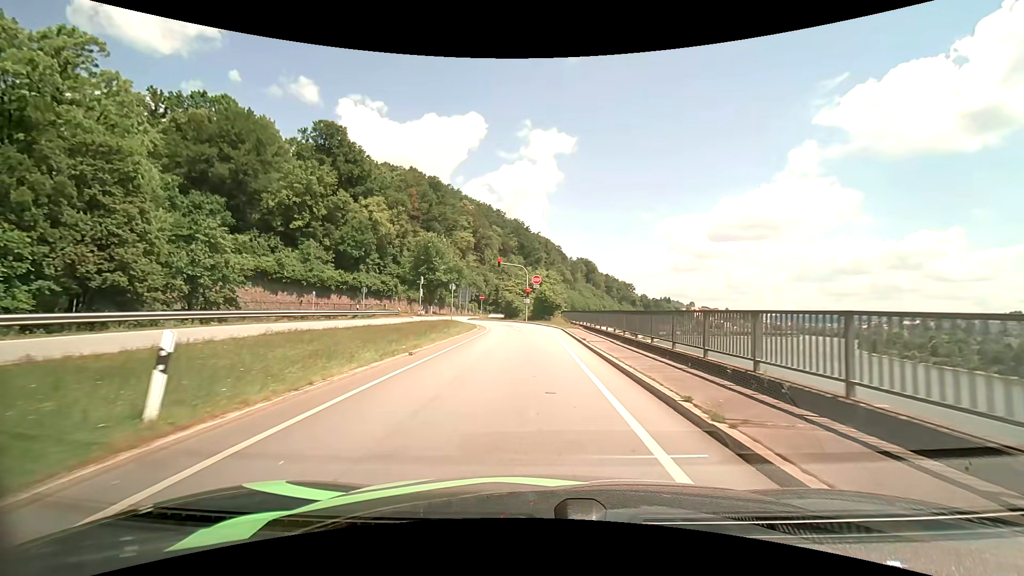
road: primary_link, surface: asphalt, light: Day
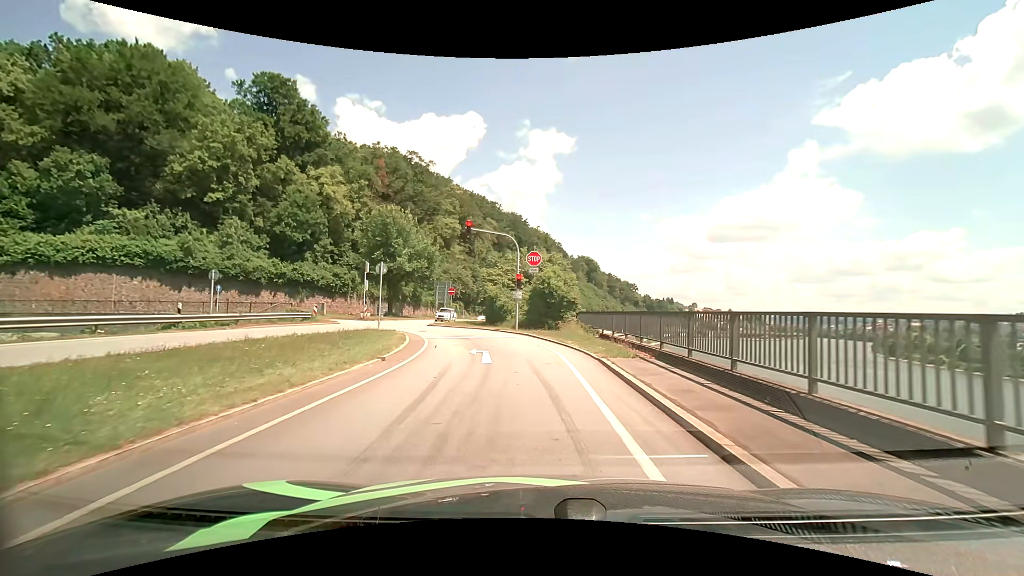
(0.0, +20.9) m; 0°
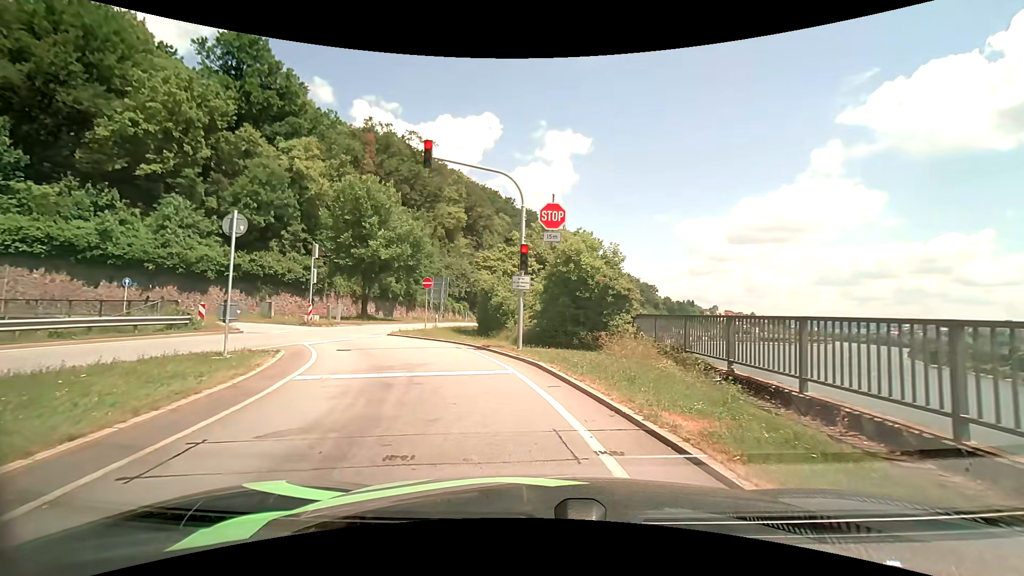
(-0.2, +13.5) m; -2°
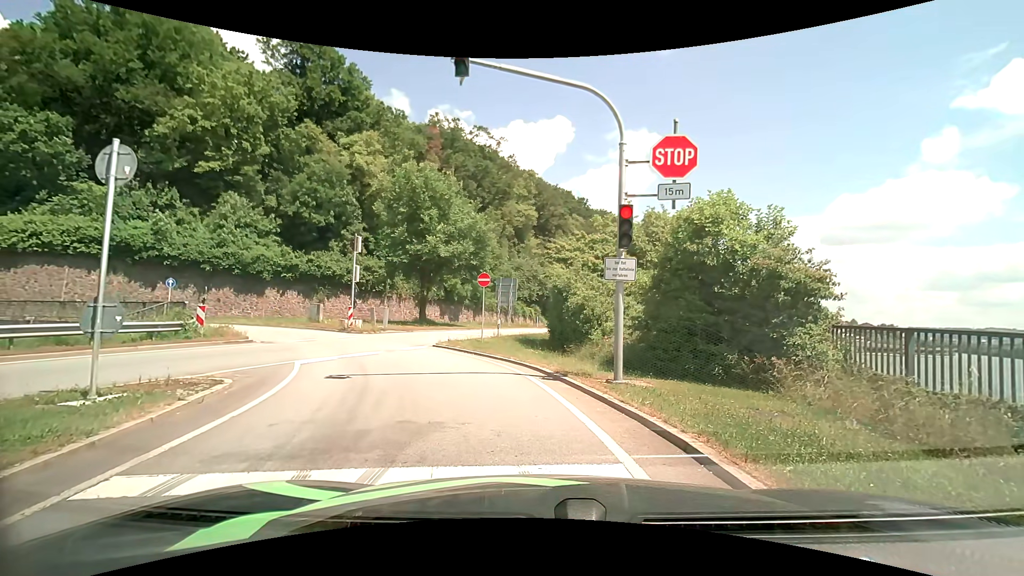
(-0.4, +6.0) m; -7°
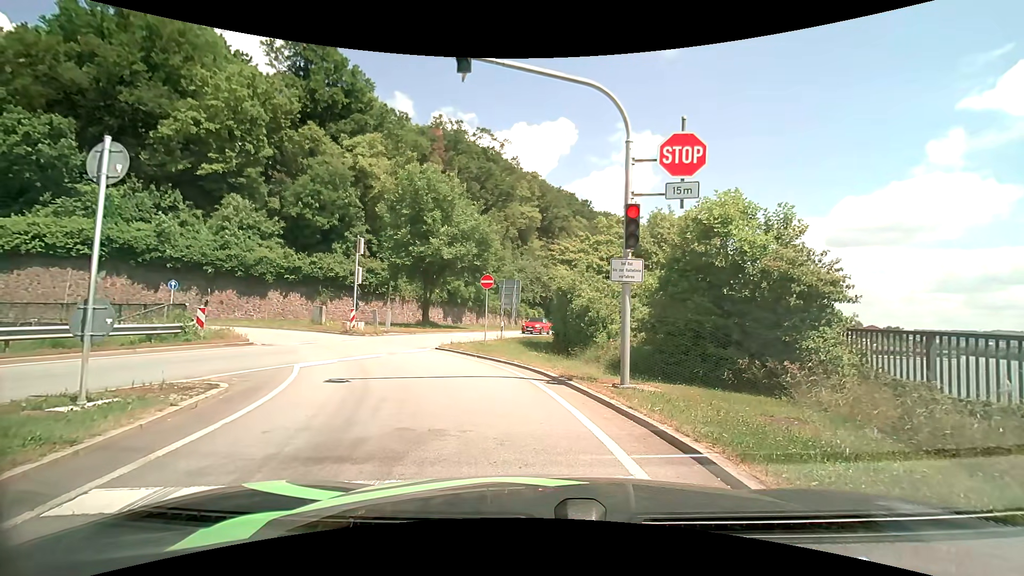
(0.0, +0.3) m; 0°
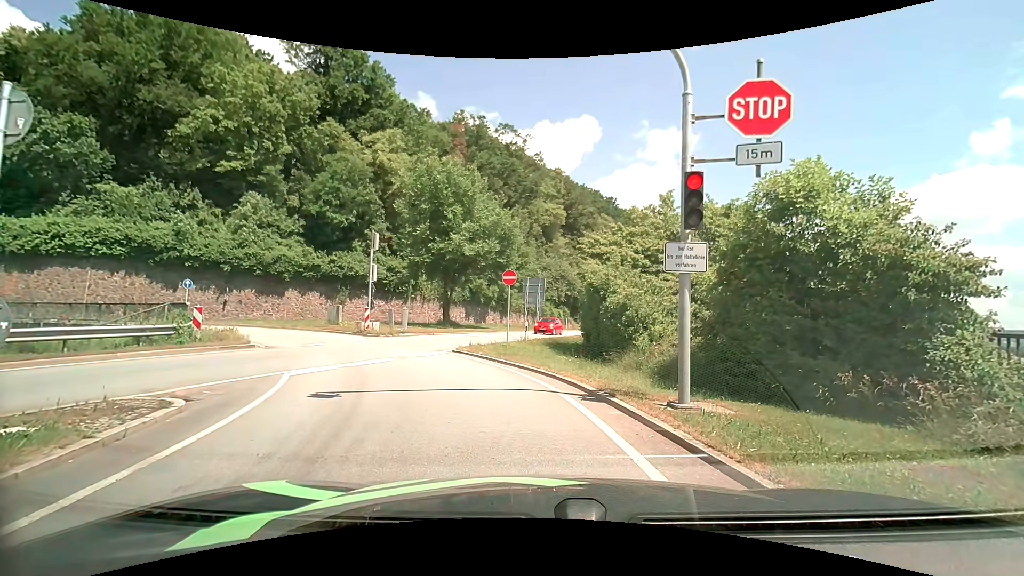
(0.0, +1.9) m; 0°
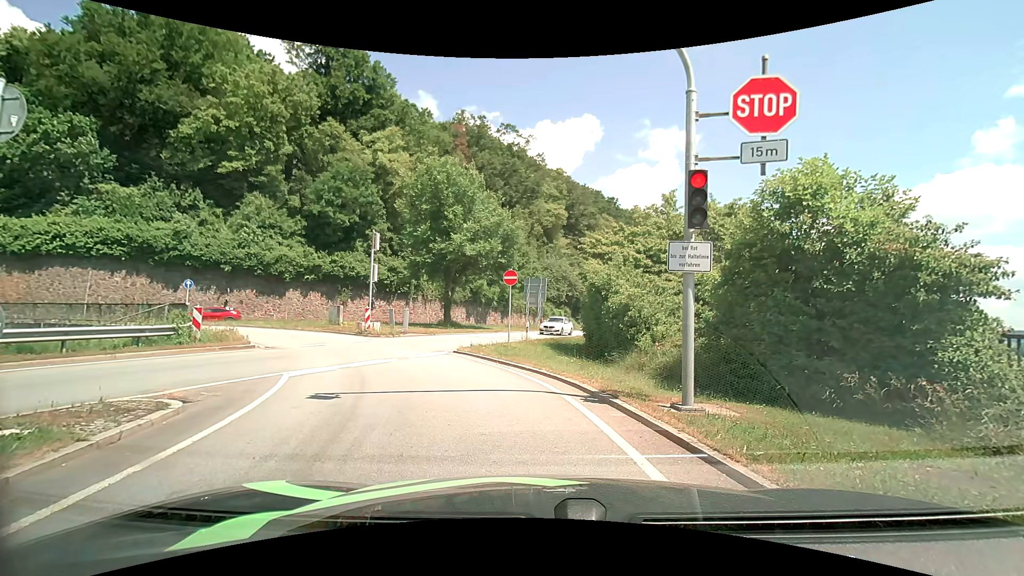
(0.0, +0.2) m; 0°
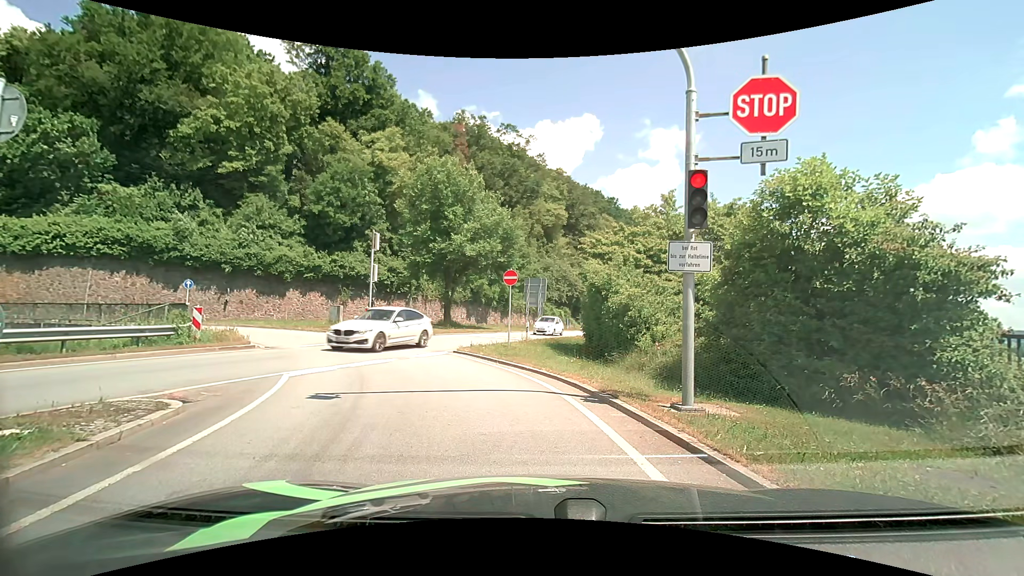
(0.0, 0.0) m; 0°
(-2, +10) (-7, +19) (-14, +25) (-23, +28) (-33, +29) (-43, +26) (-52, +23) (-62, +20) (-72, +17) (-81, +15) m
